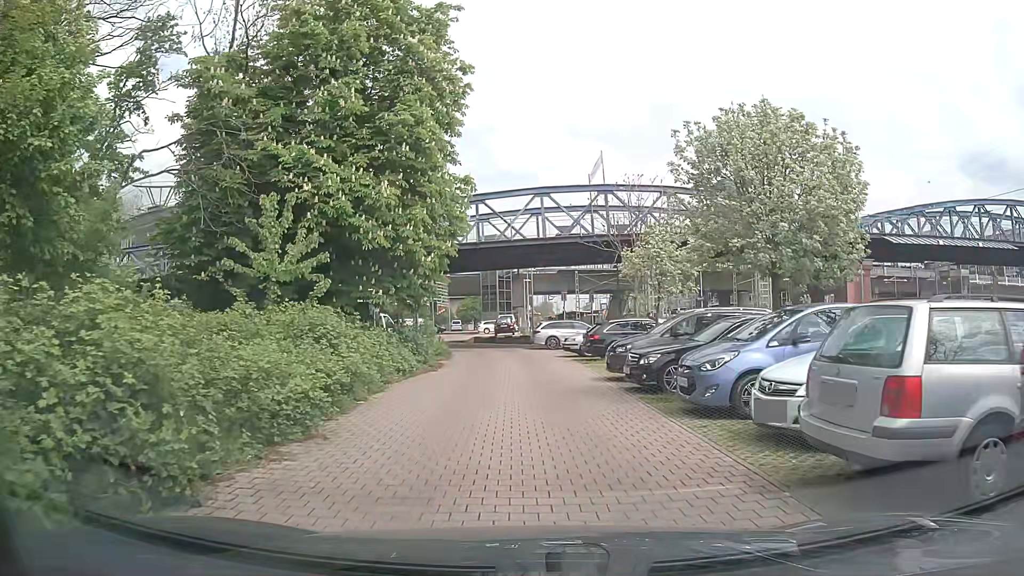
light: Day
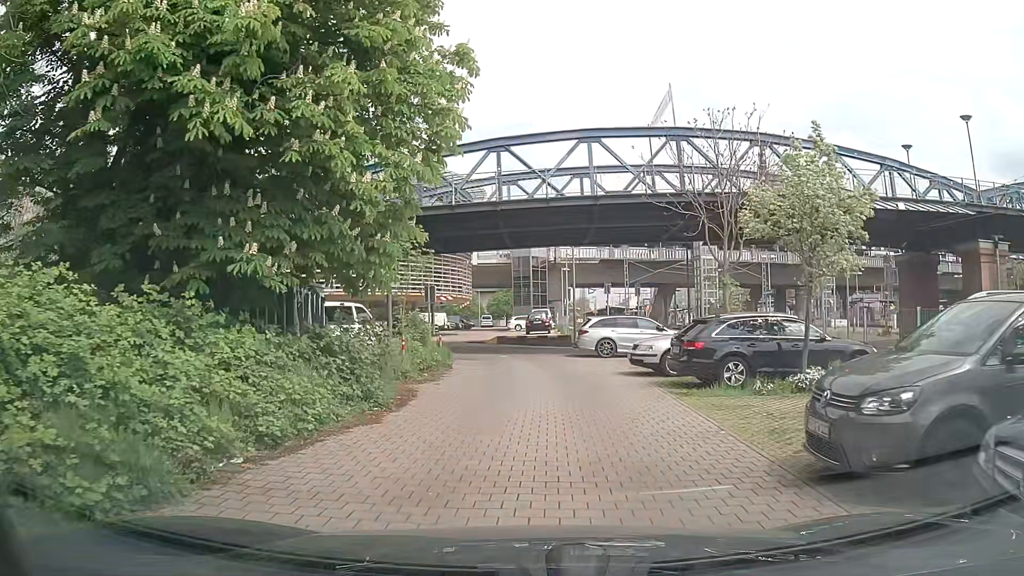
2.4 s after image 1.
(-0.2, +10.5) m; -3°
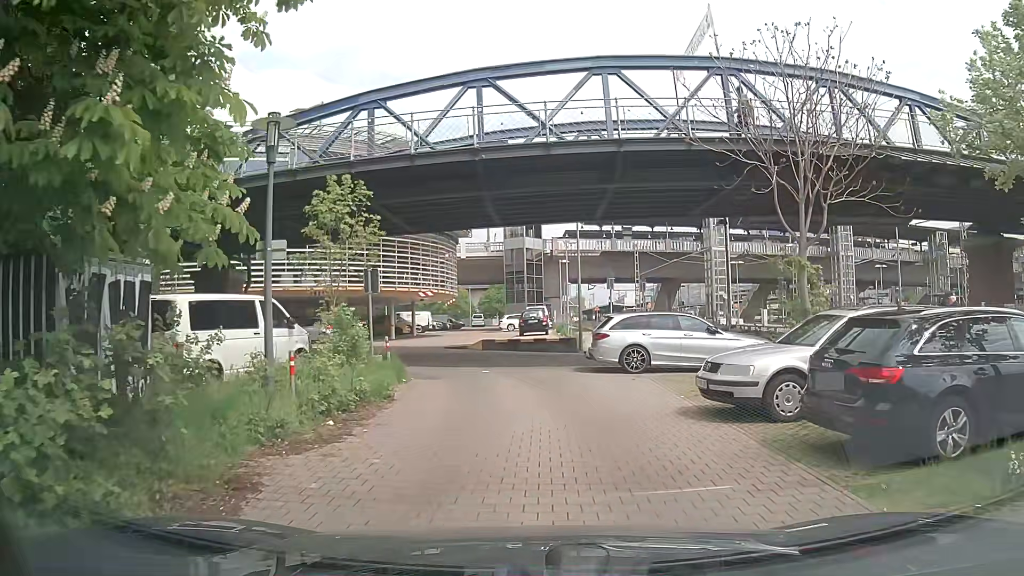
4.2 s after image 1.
(0.0, +7.3) m; -1°
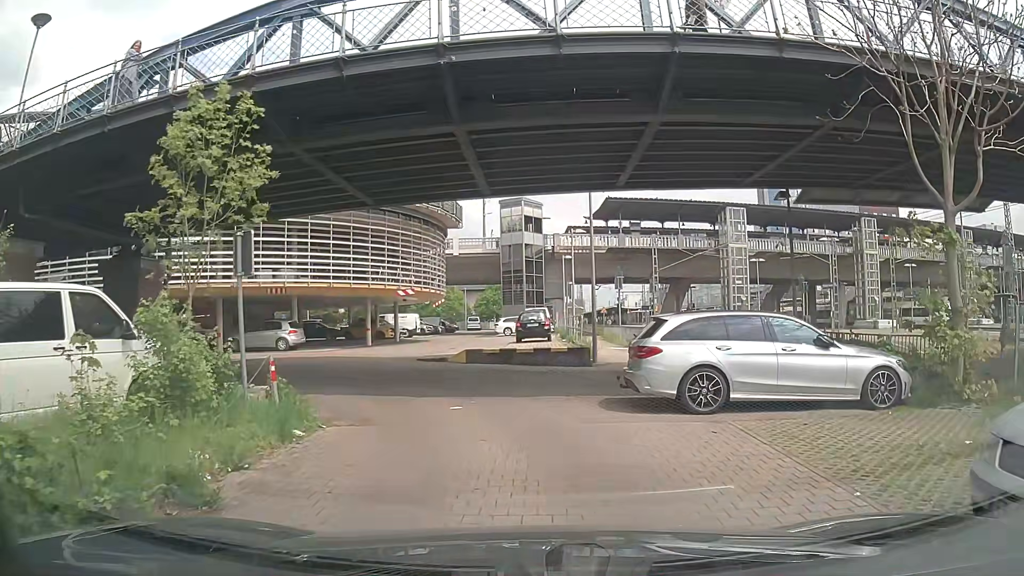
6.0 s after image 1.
(+0.1, +6.4) m; +1°
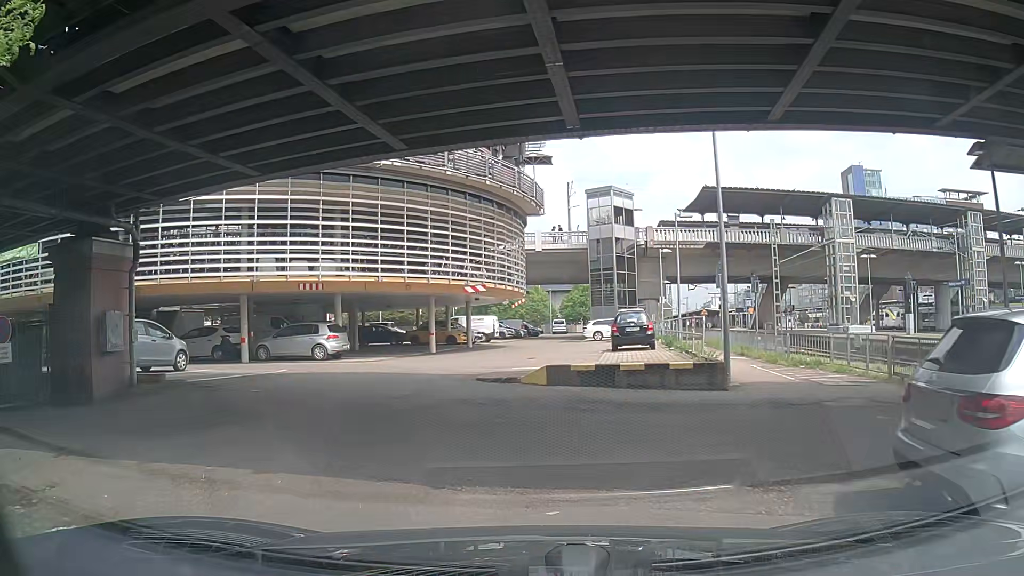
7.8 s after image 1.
(-0.2, +6.3) m; -8°
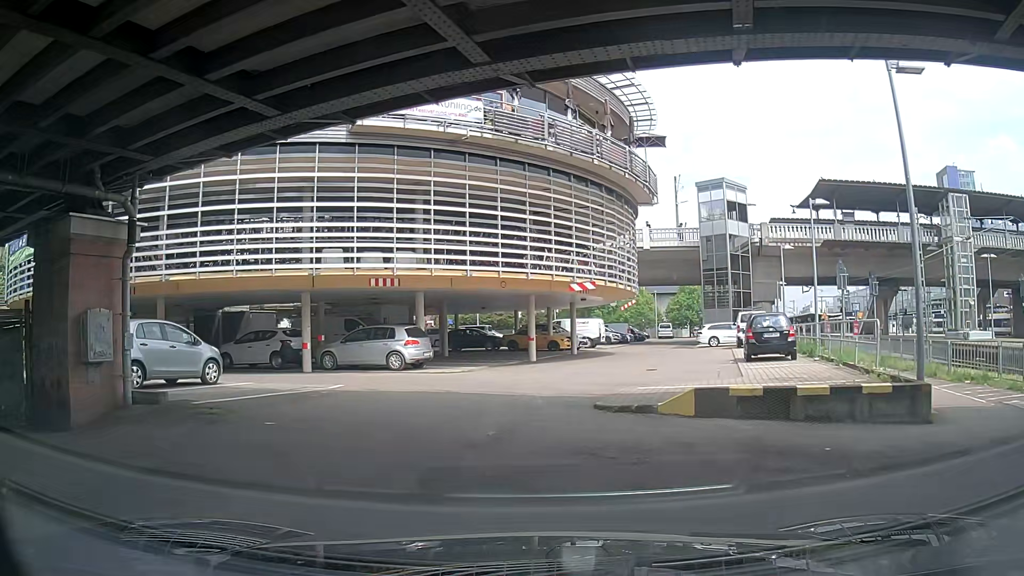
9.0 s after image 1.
(-0.2, +4.3) m; -7°
